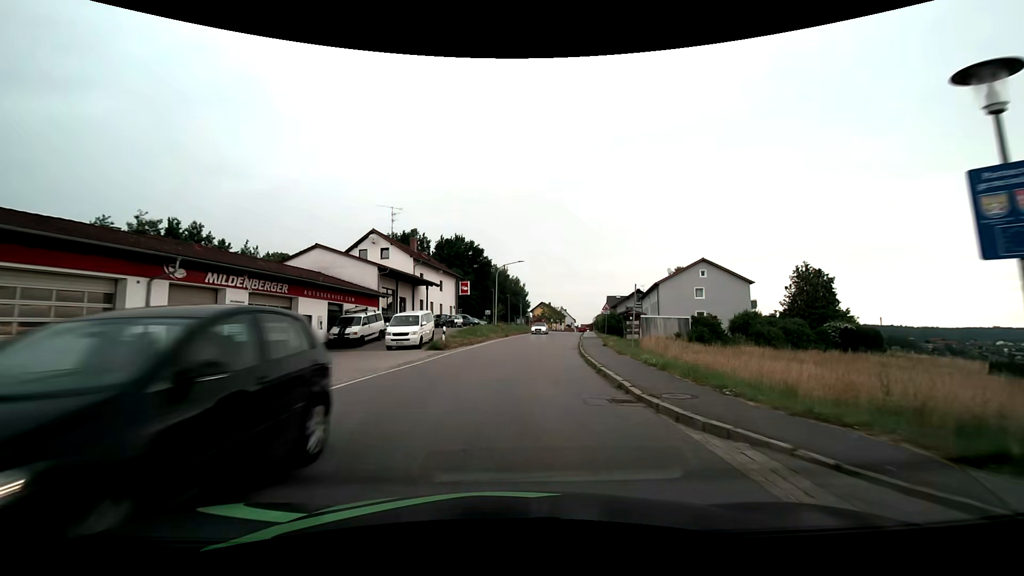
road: tertiary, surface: asphalt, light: Day
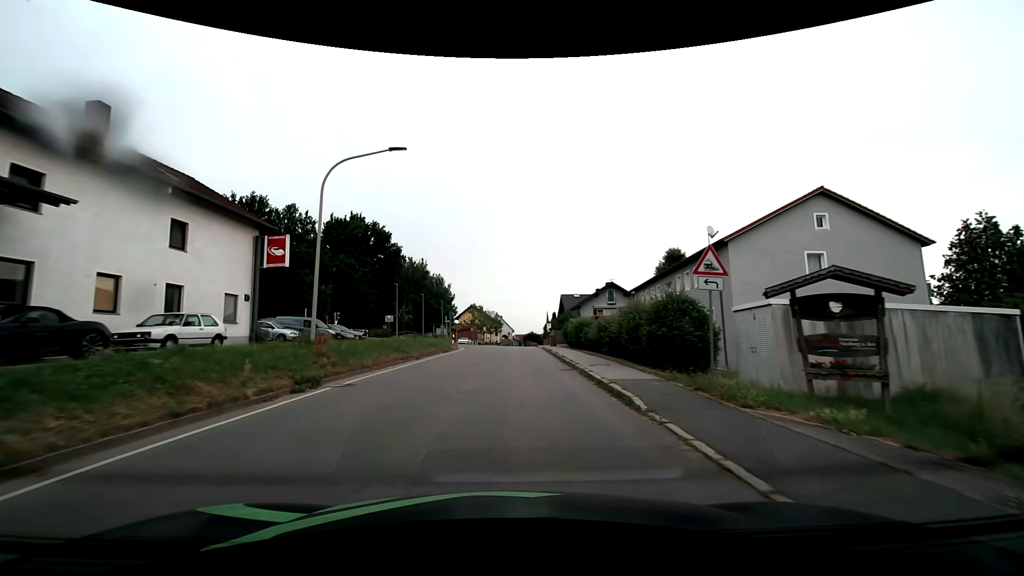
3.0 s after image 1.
(+2.8, +35.5) m; +8°
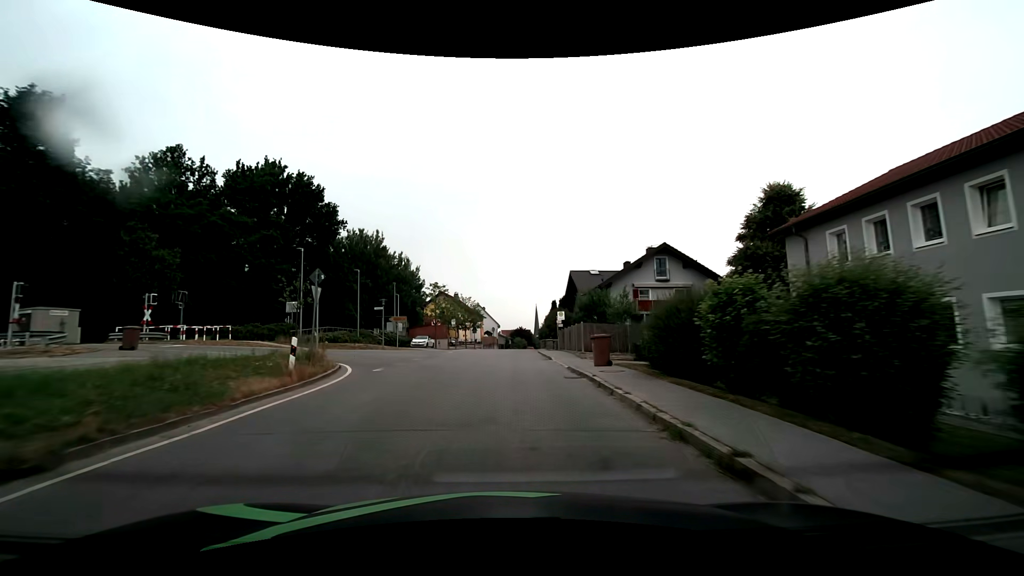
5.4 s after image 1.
(+0.5, +29.4) m; +2°
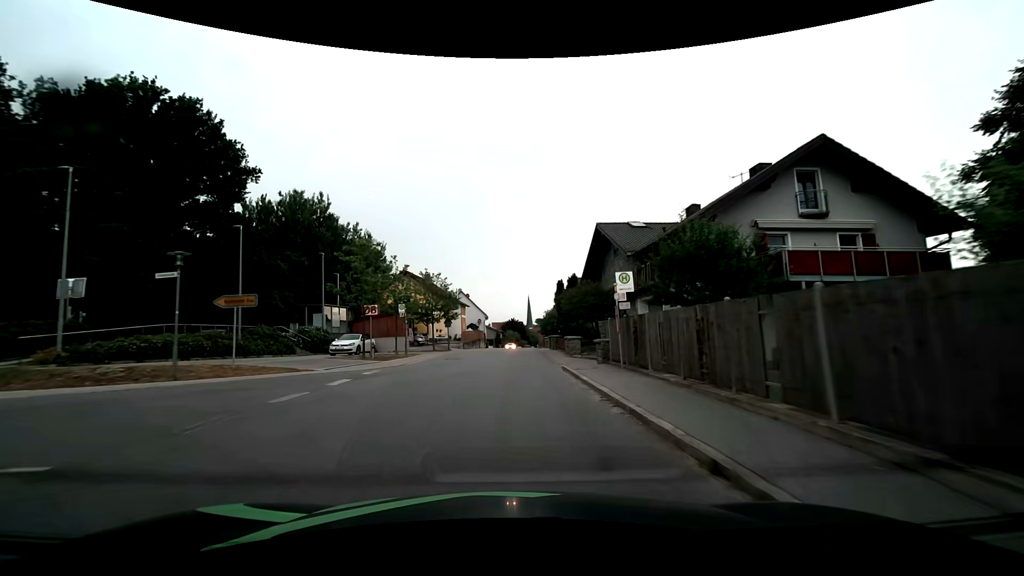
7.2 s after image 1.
(+0.2, +22.3) m; +1°
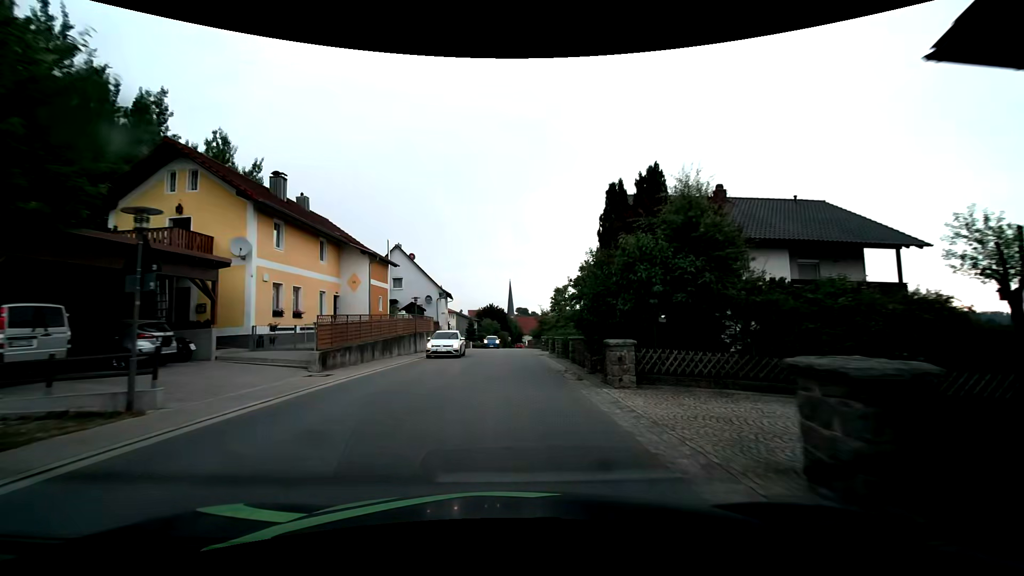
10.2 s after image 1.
(+0.6, +37.9) m; +1°
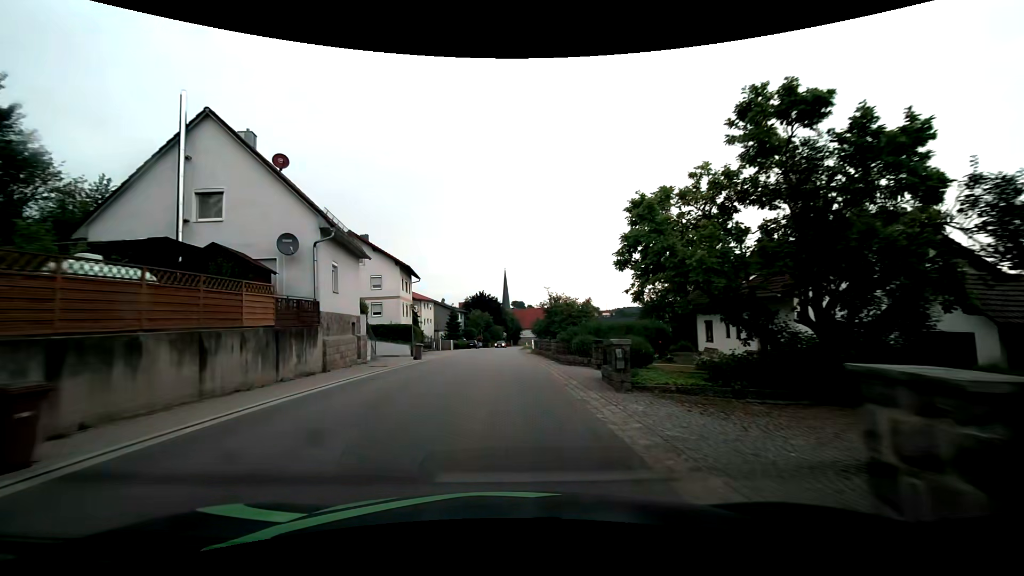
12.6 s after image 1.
(+0.7, +29.2) m; +2°
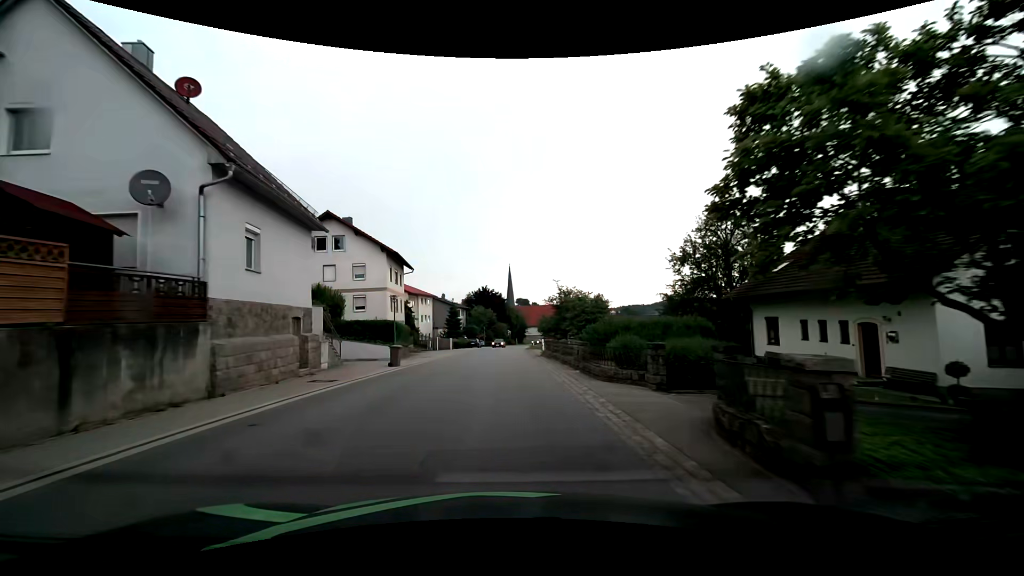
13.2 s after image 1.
(-0.1, +7.2) m; -1°
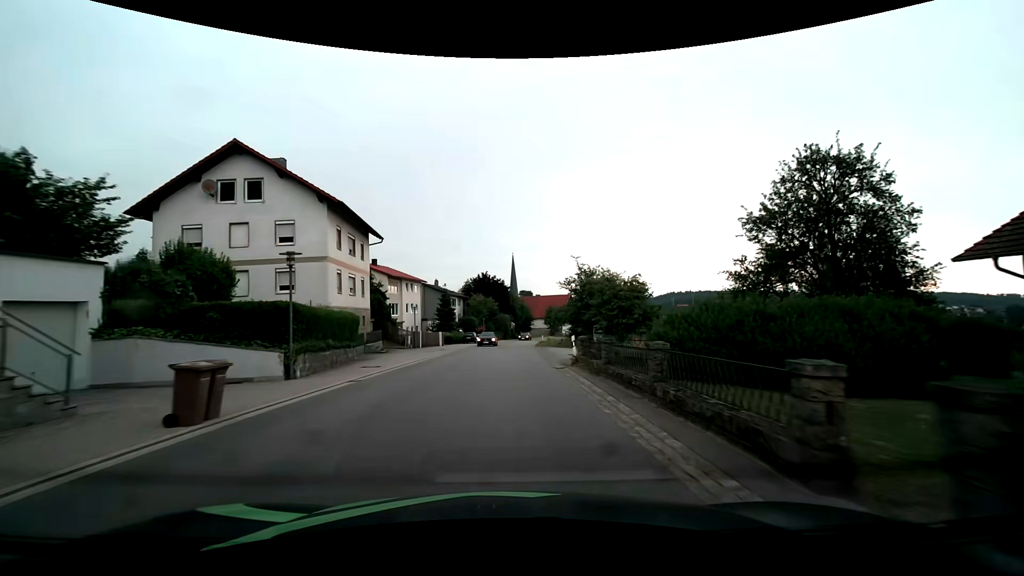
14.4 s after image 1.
(0.0, +14.7) m; 0°
(0, +10) (0, +20) (0, +30) (+1, +40) (+1, +50) (+2, +60) (+2, +70) (+4, +80) (+5, +90) (+7, +99) m
